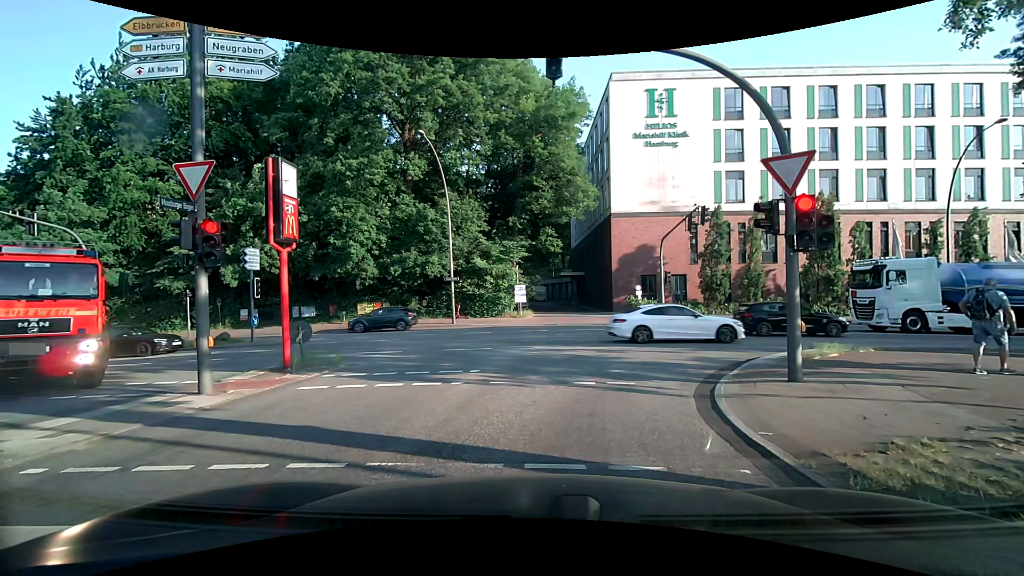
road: secondary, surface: asphalt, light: Day
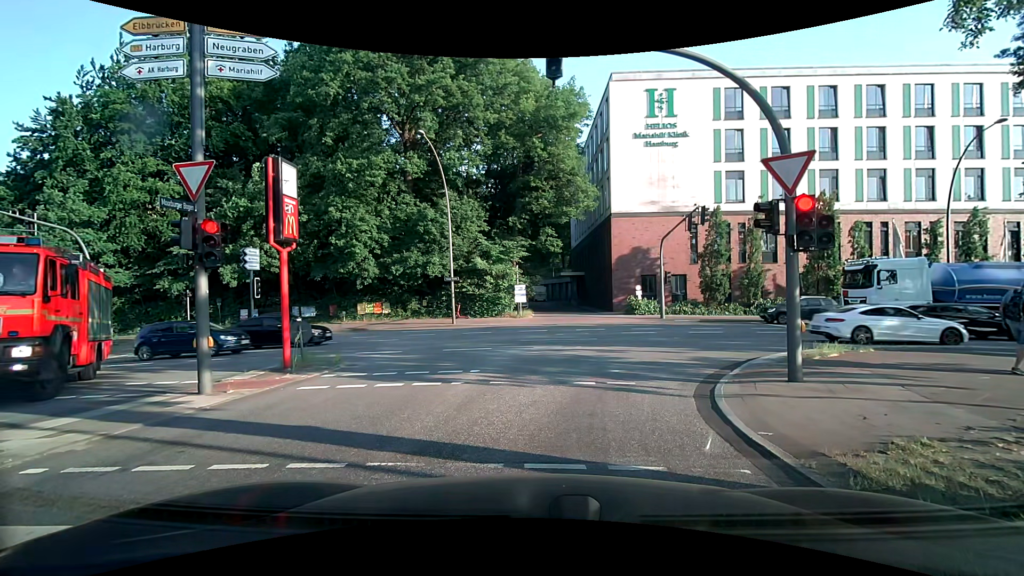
(0.0, 0.0) m; 0°
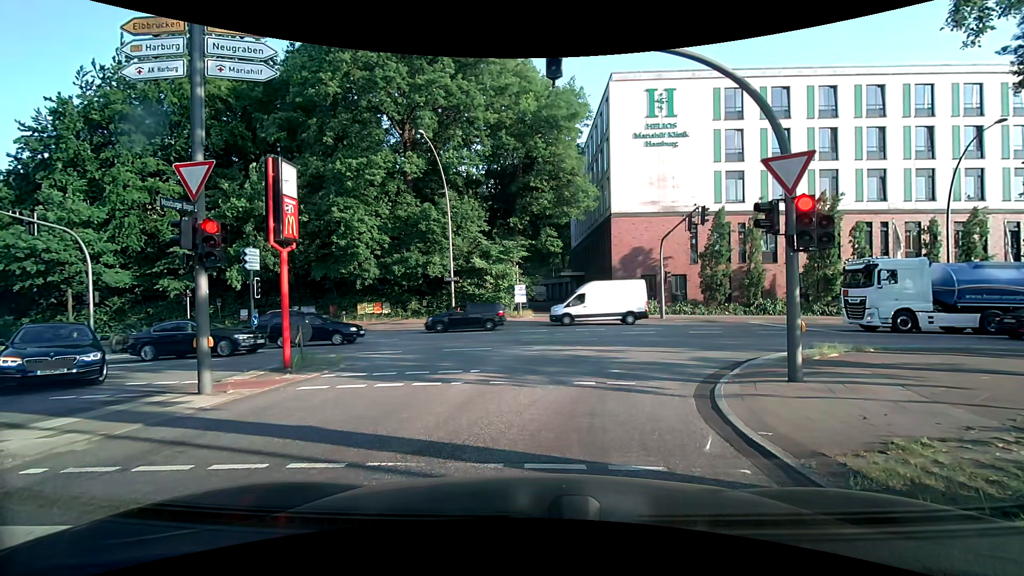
(0.0, 0.0) m; 0°
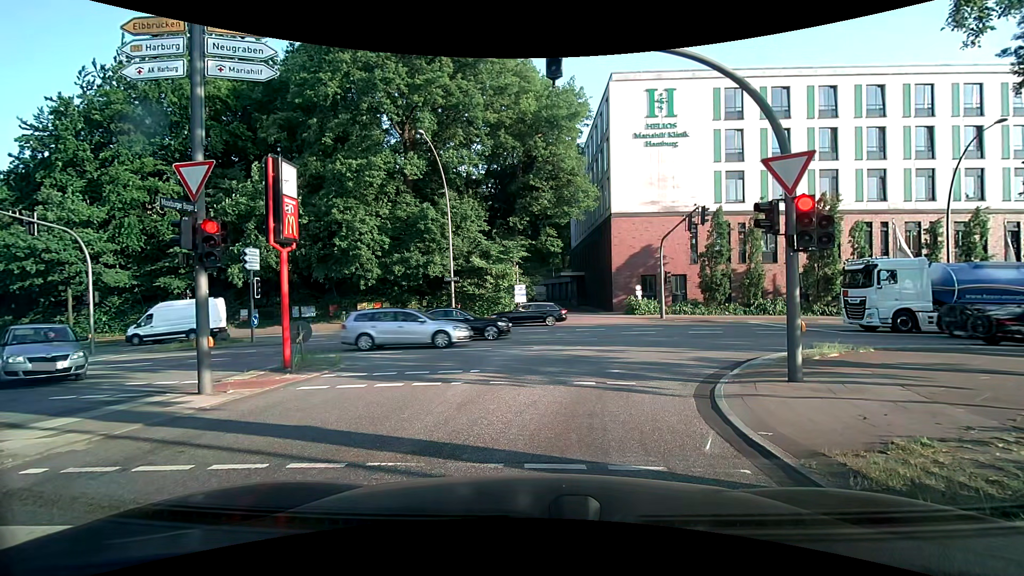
(0.0, 0.0) m; 0°
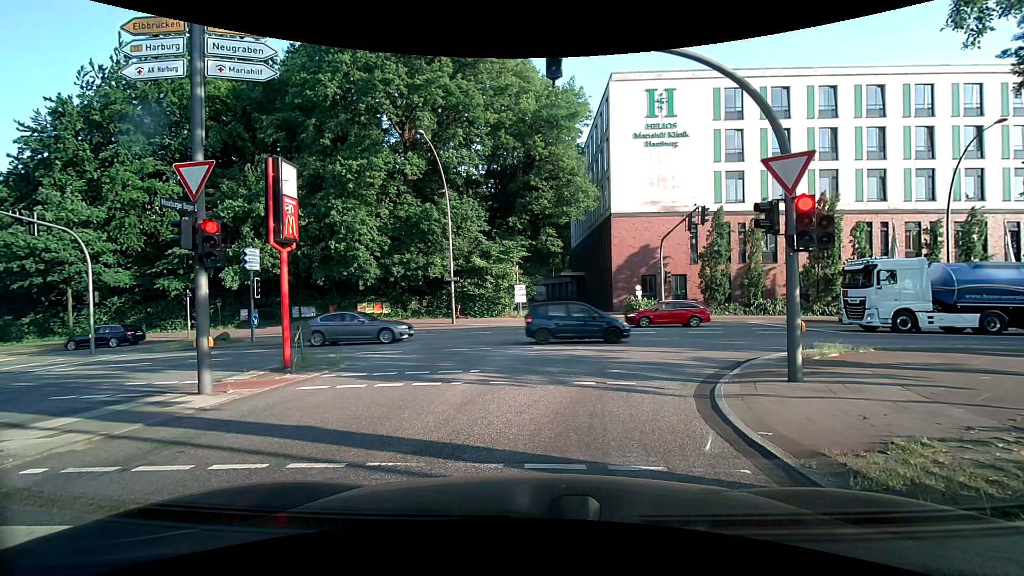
(0.0, 0.0) m; 0°
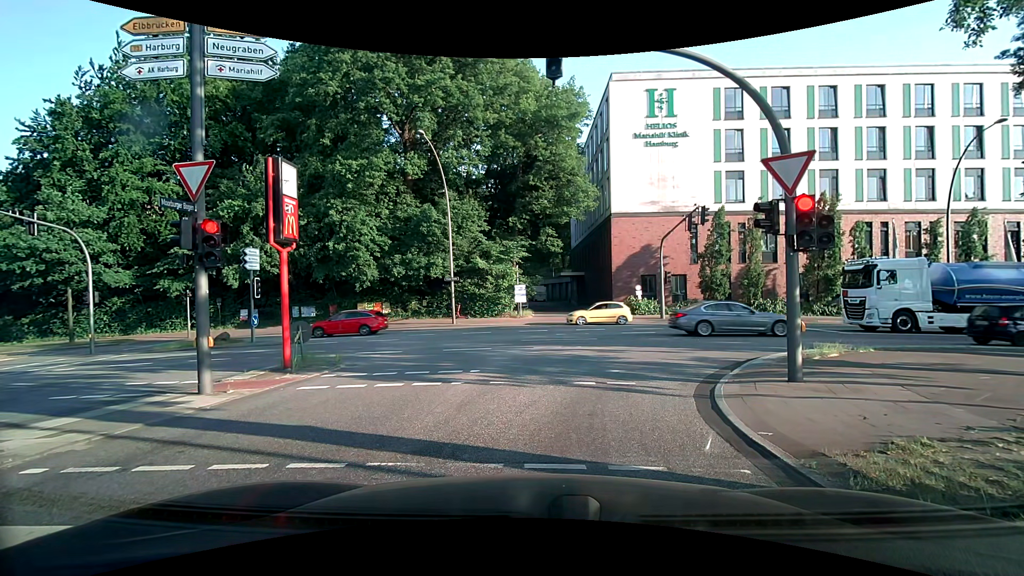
(0.0, 0.0) m; 0°
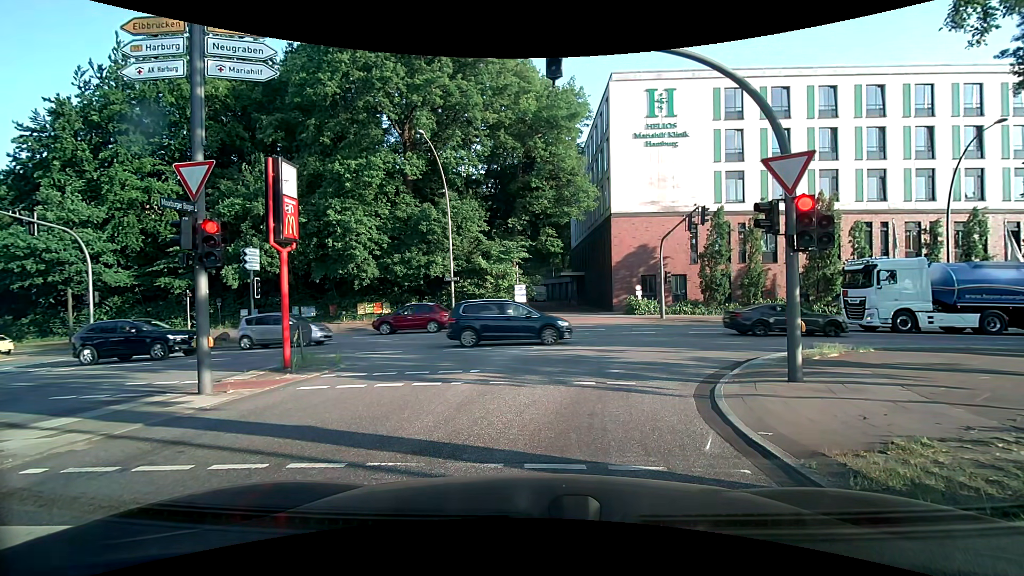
(0.0, 0.0) m; 0°
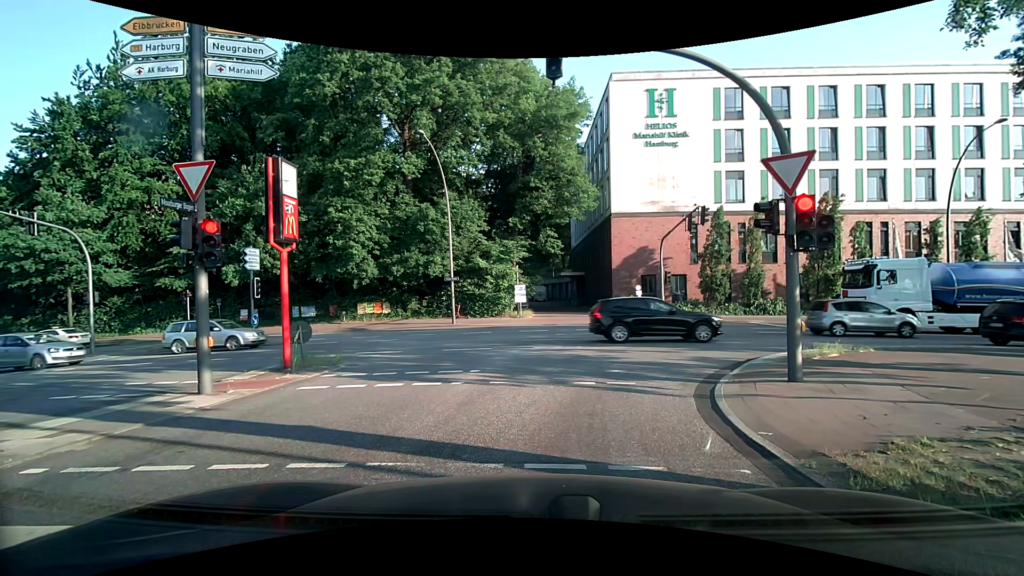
(0.0, 0.0) m; 0°
